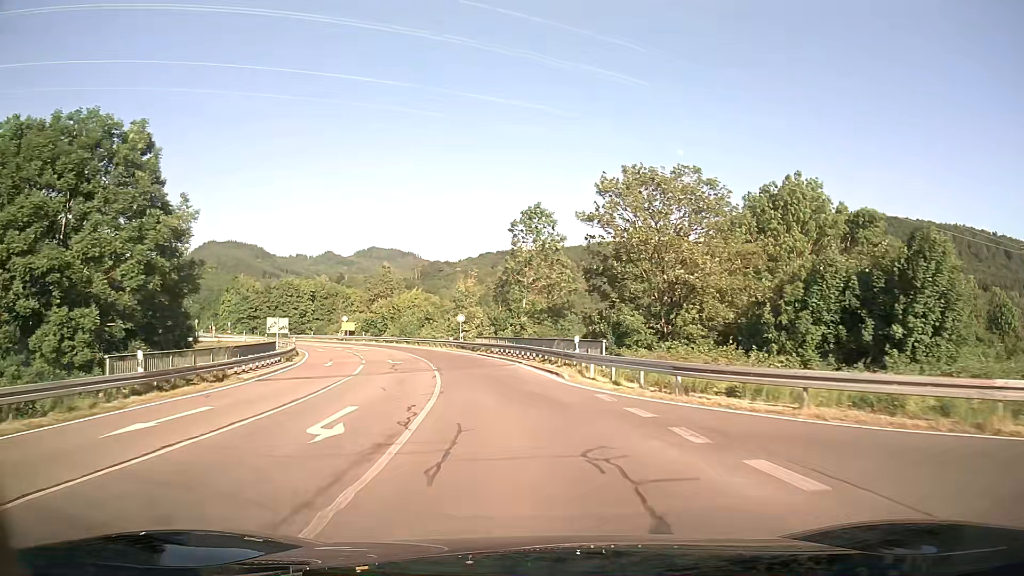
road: tertiary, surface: asphalt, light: Day
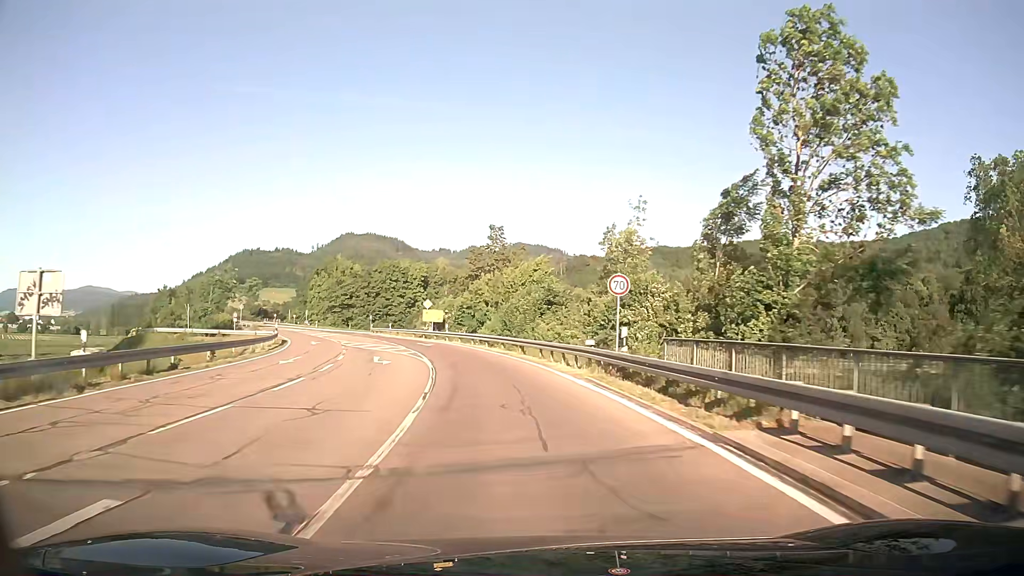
(-3.7, +34.5) m; -12°
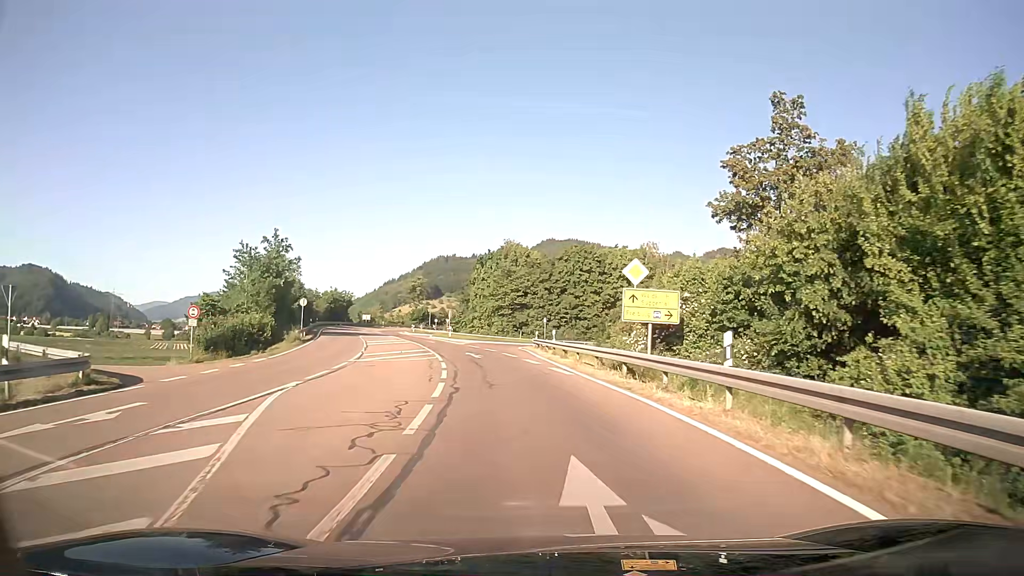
(-6.1, +39.5) m; -18°
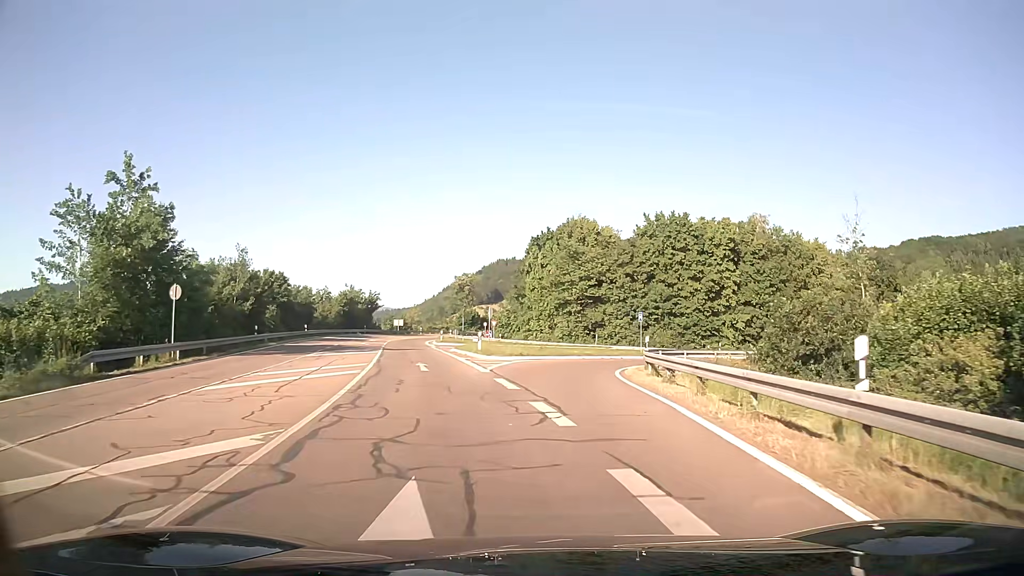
(-1.6, +27.9) m; -5°
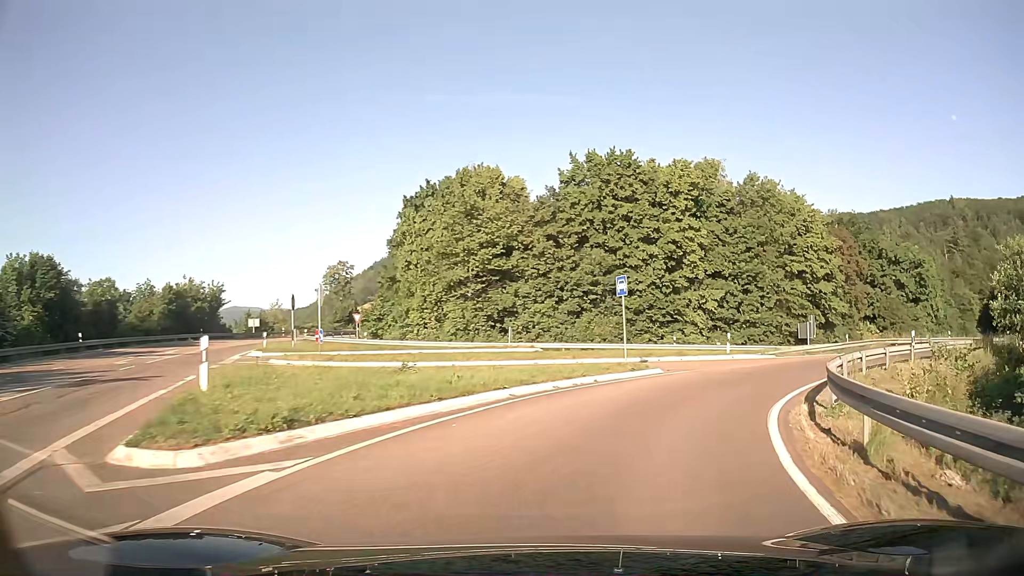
(+0.7, +23.8) m; +9°
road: trunk_link
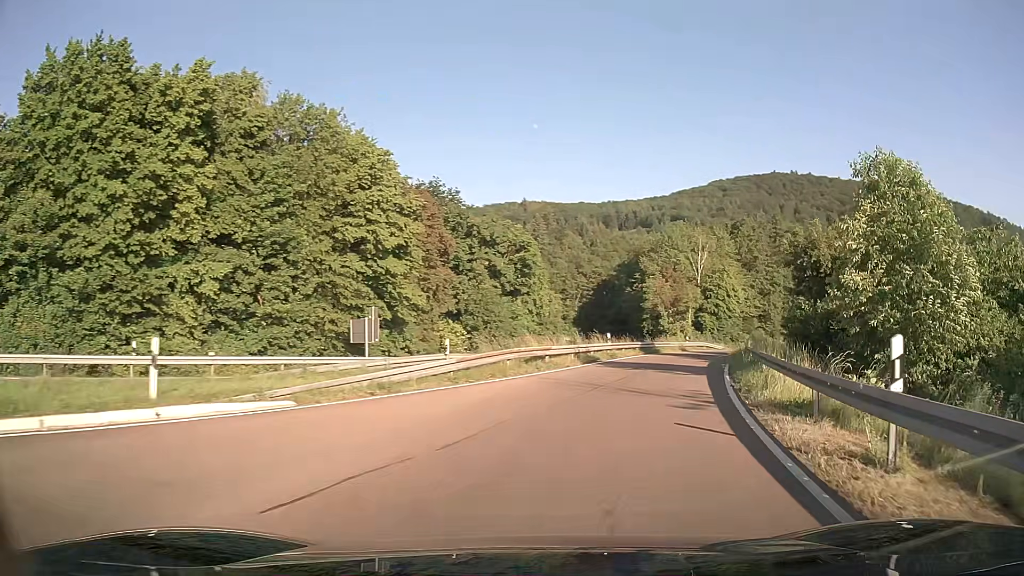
(+7.2, +20.9) m; +38°
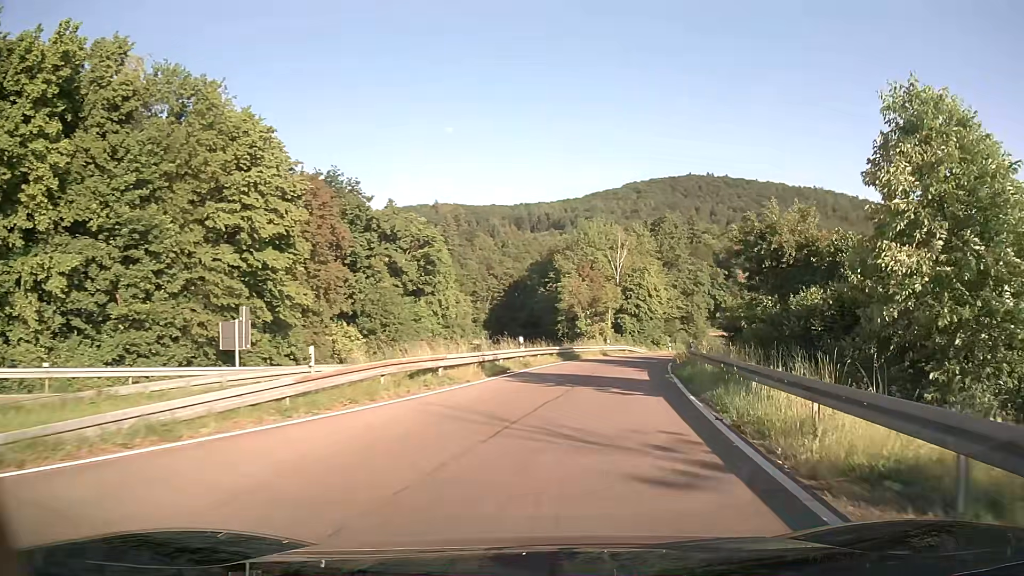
(+0.4, +6.2) m; +7°
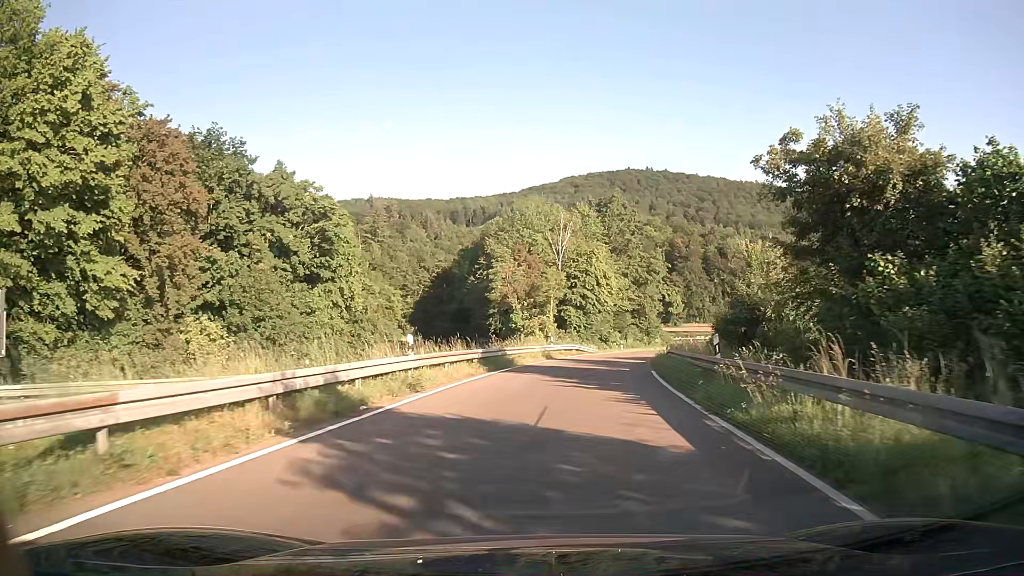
(+0.9, +13.4) m; +5°
(0, +10) (+1, +20) (+2, +30) (+4, +40) (+6, +50) (+8, +59) (+11, +69) (+15, +78) (+19, +87) (+24, +96) m
